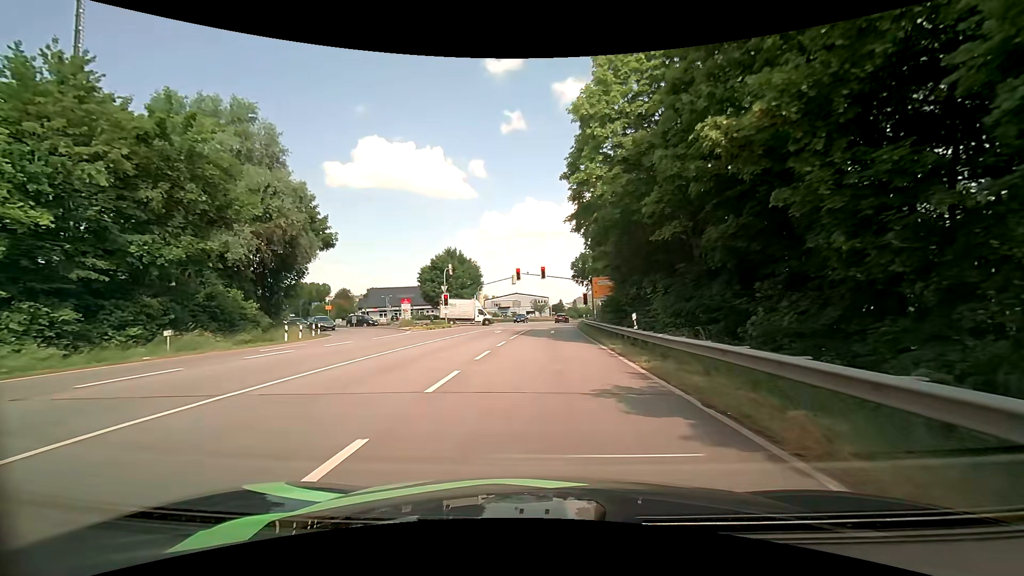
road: tertiary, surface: asphalt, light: Day
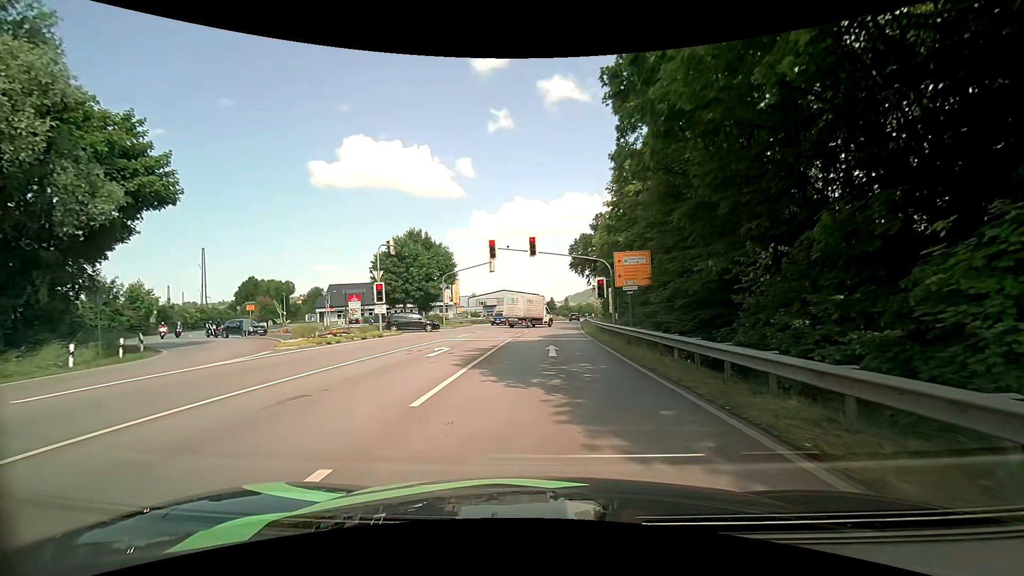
(+0.1, +18.6) m; +1°
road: primary
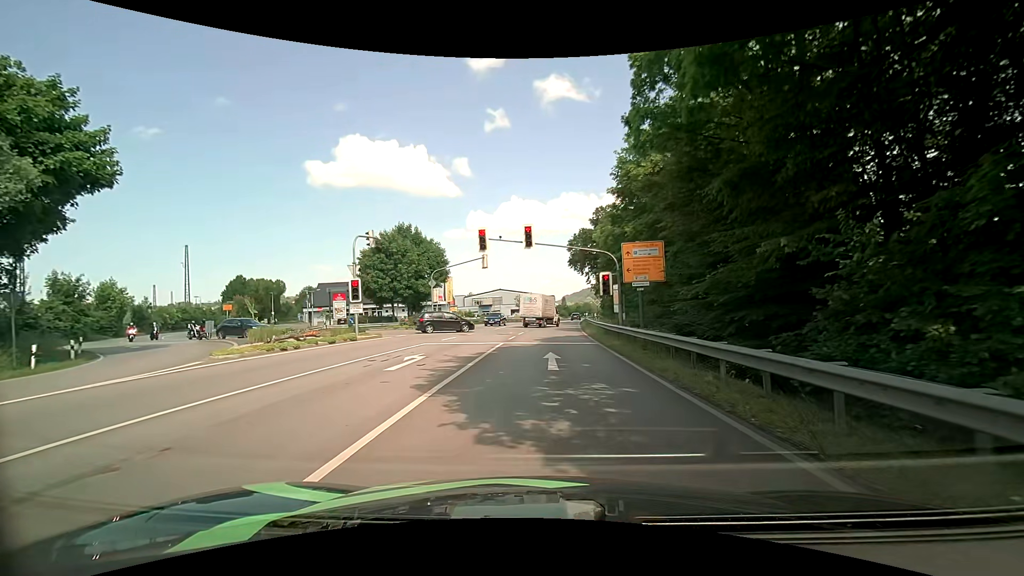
(0.0, +3.7) m; +1°
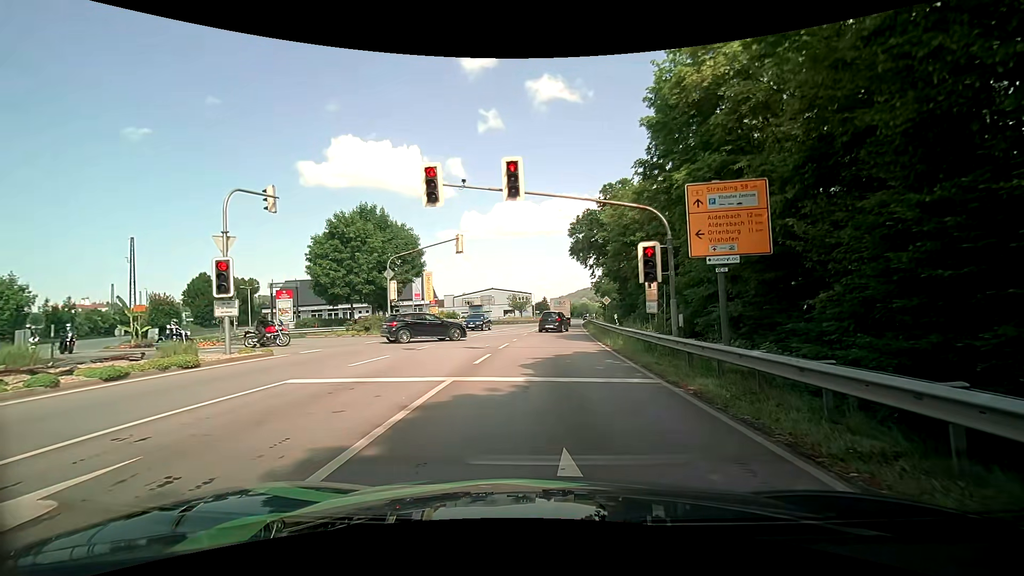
(0.0, +11.5) m; +2°
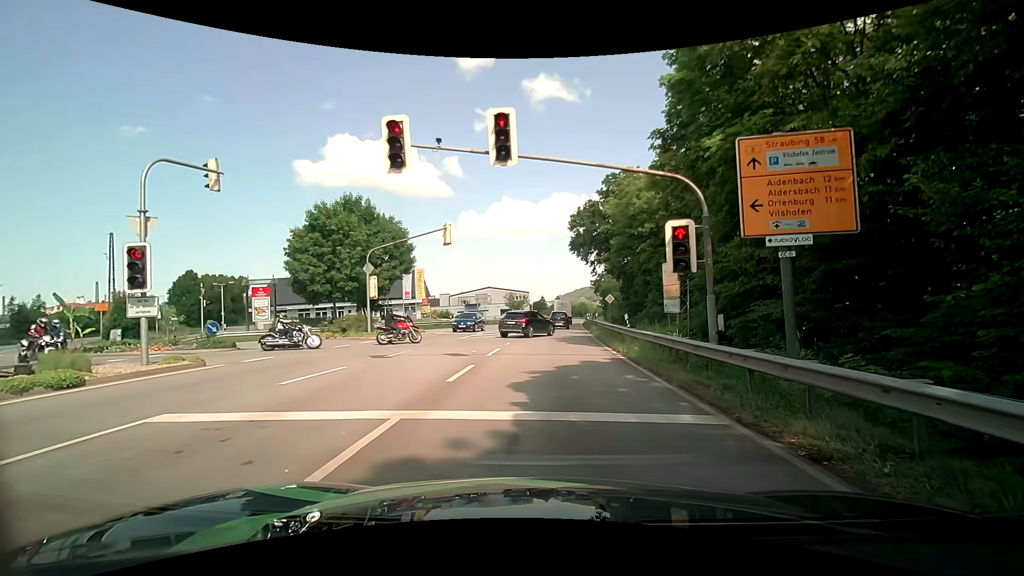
(-0.1, +3.4) m; -1°
